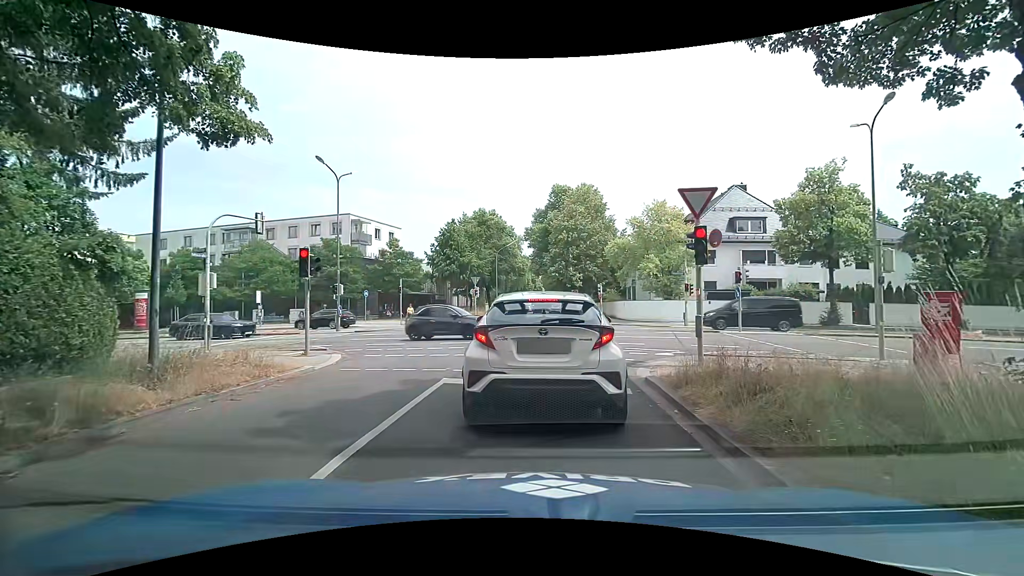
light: Day
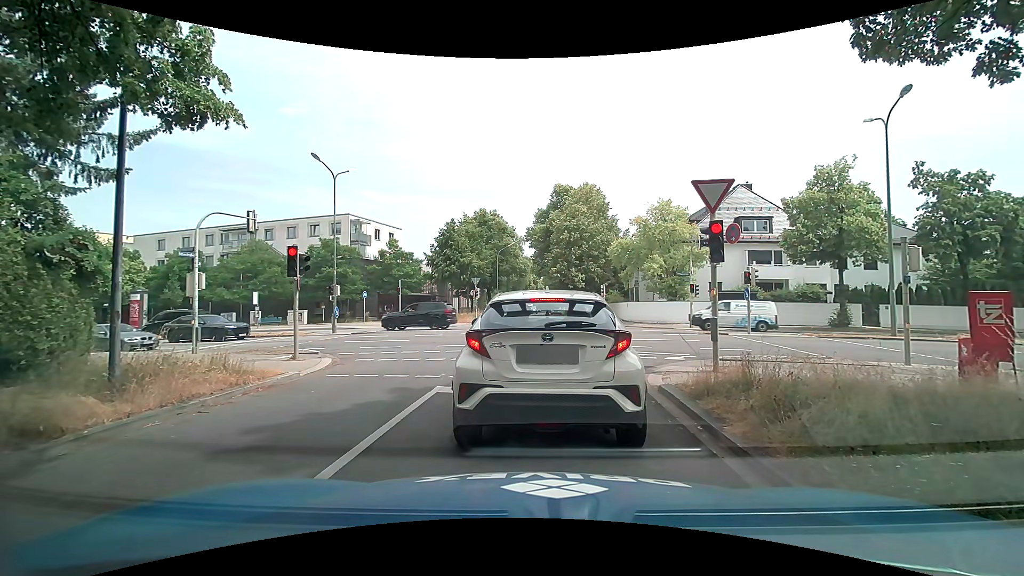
(0.0, +0.9) m; 0°
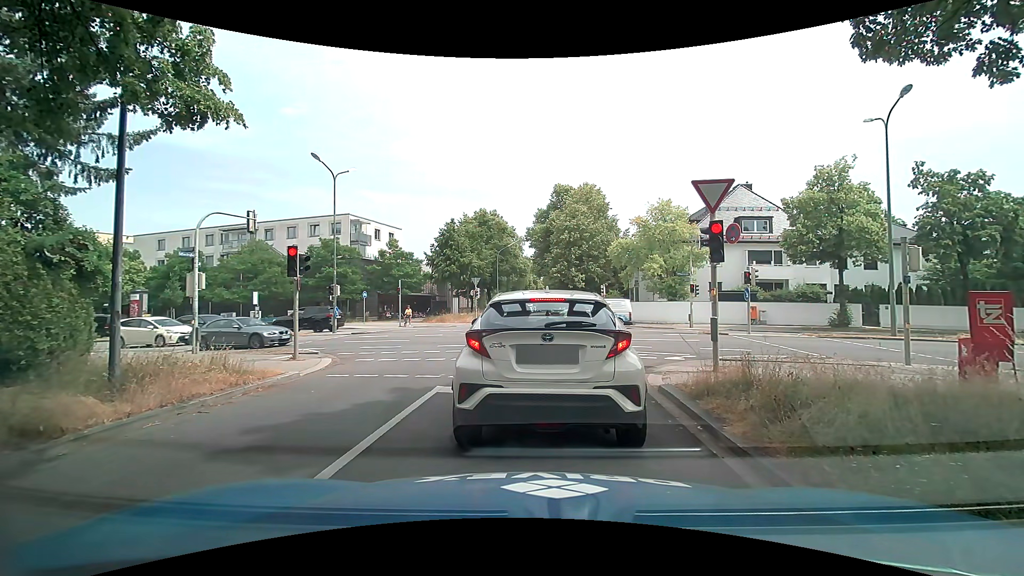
(0.0, 0.0) m; 0°
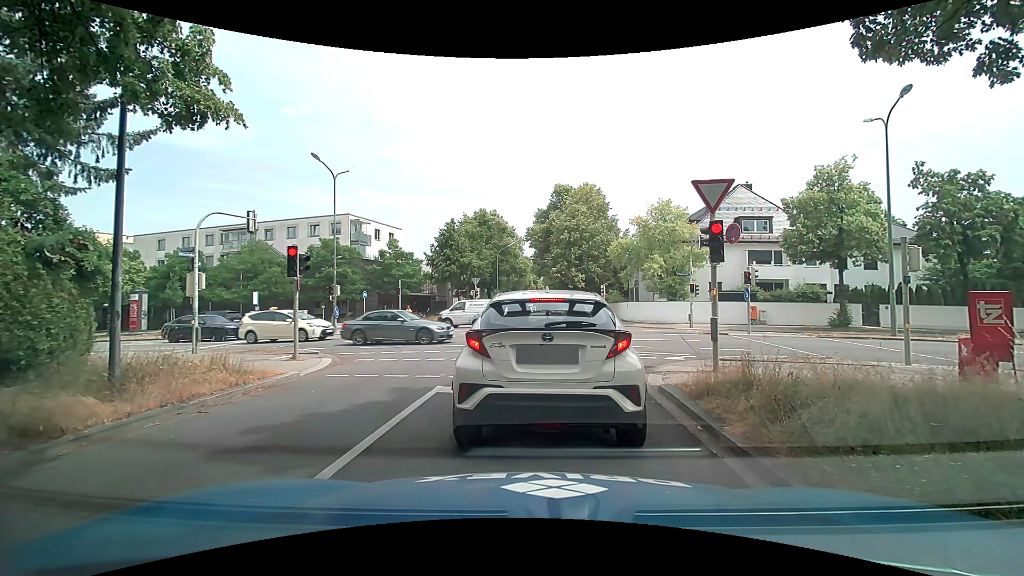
(0.0, 0.0) m; 0°
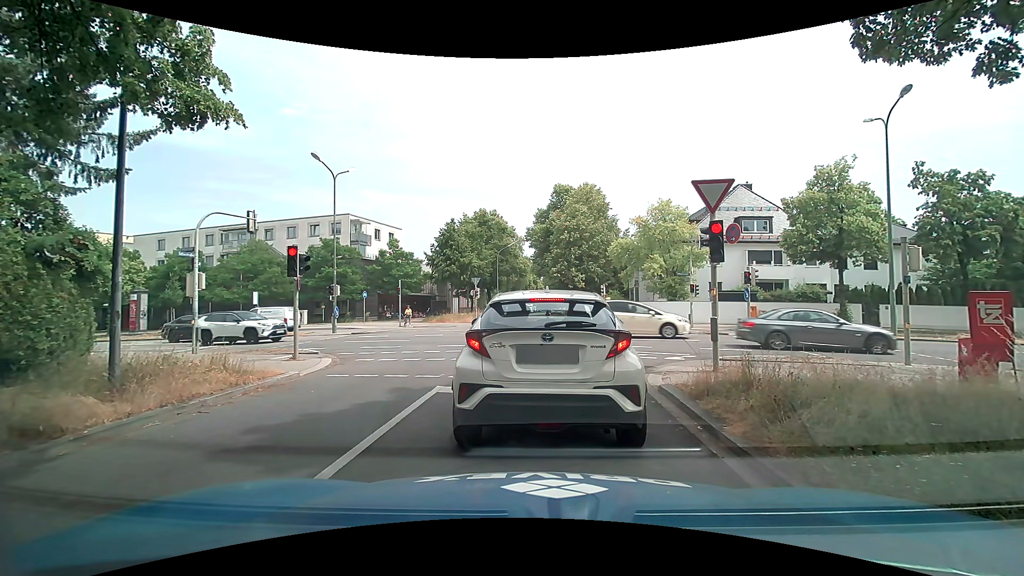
(0.0, 0.0) m; 0°
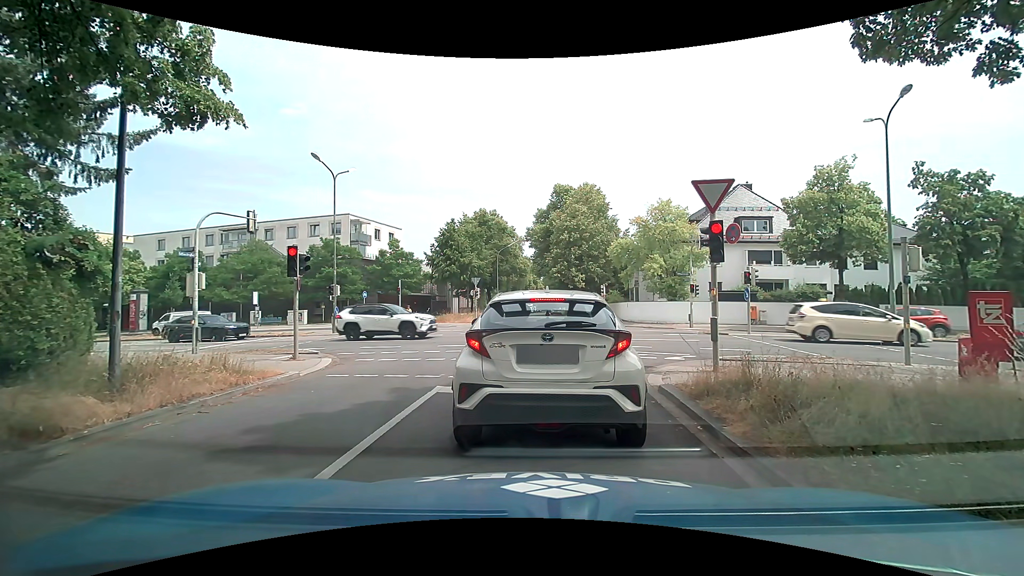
(0.0, 0.0) m; 0°
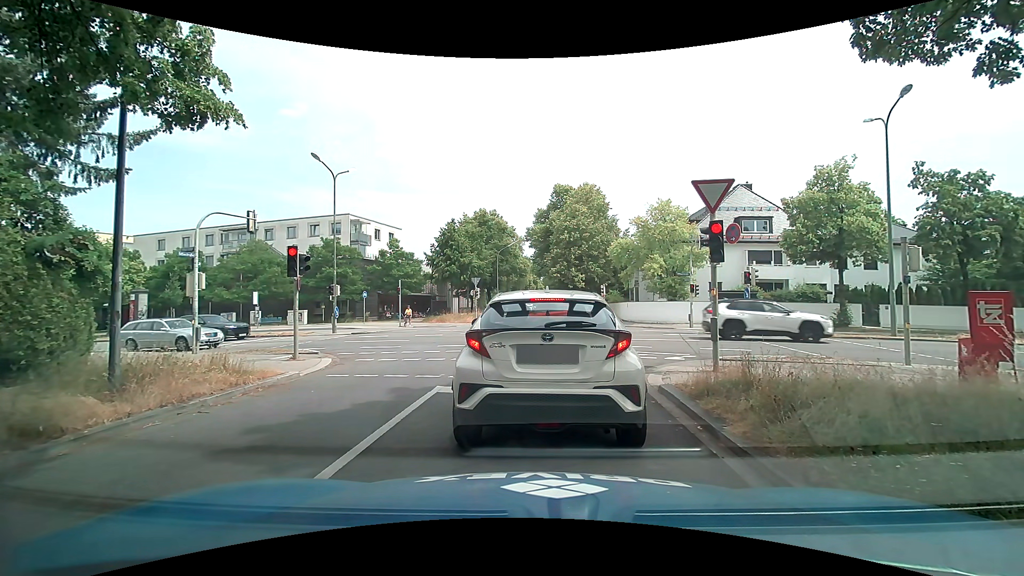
(0.0, 0.0) m; 0°
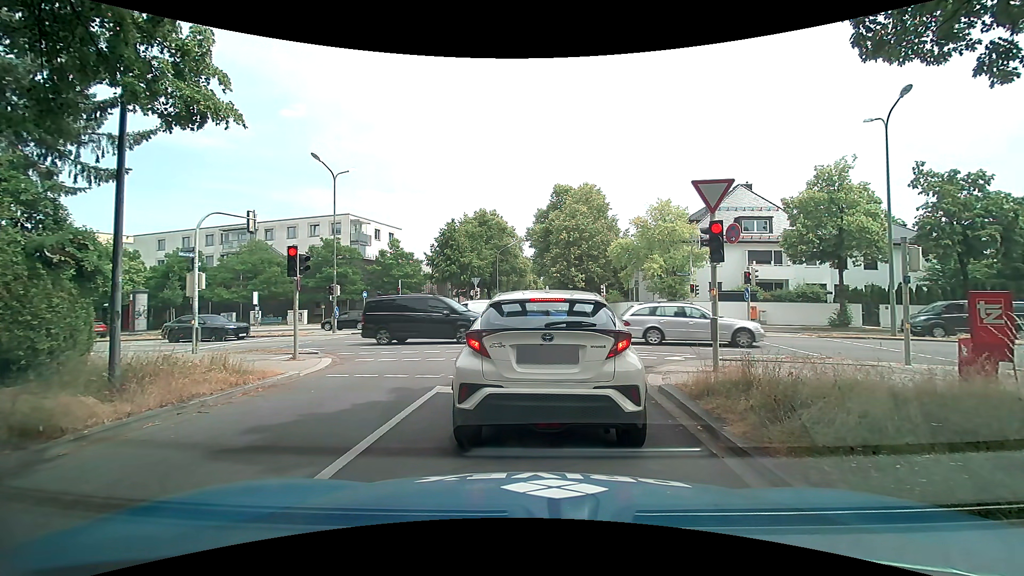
(0.0, 0.0) m; 0°
